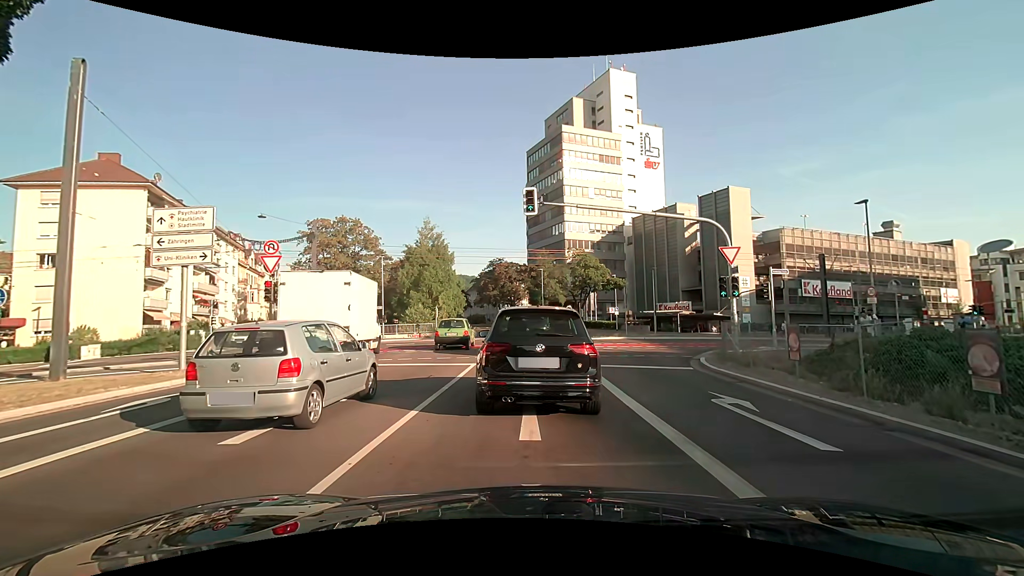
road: primary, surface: asphalt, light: Day
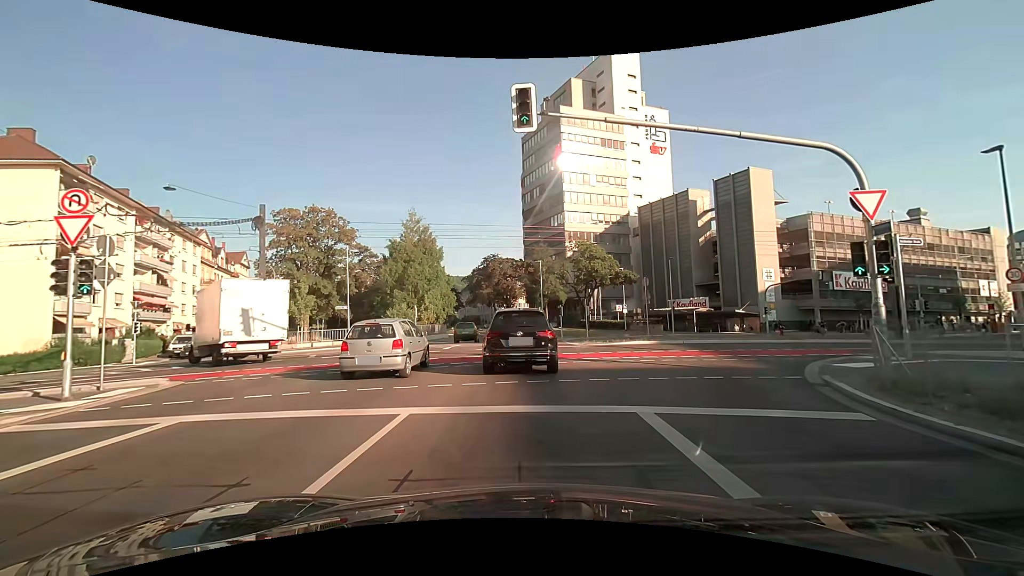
(+0.1, +8.8) m; 0°
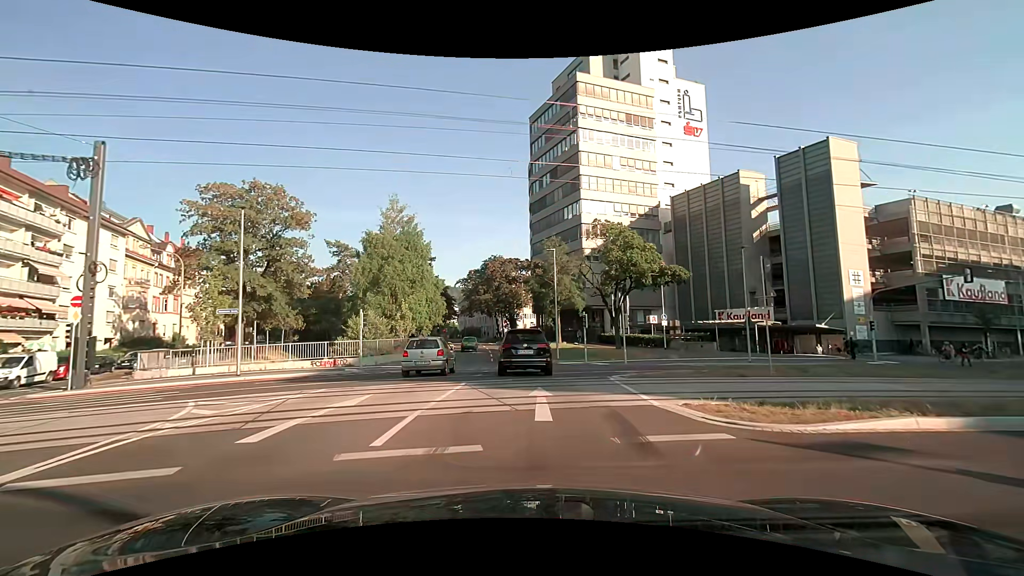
(0.0, +16.1) m; -1°
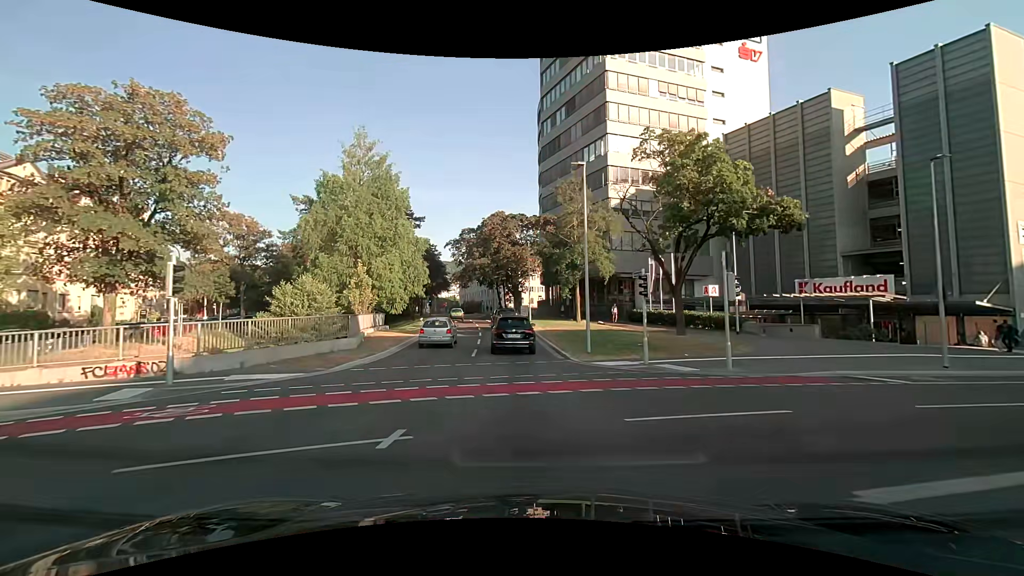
(+0.1, +15.6) m; 0°
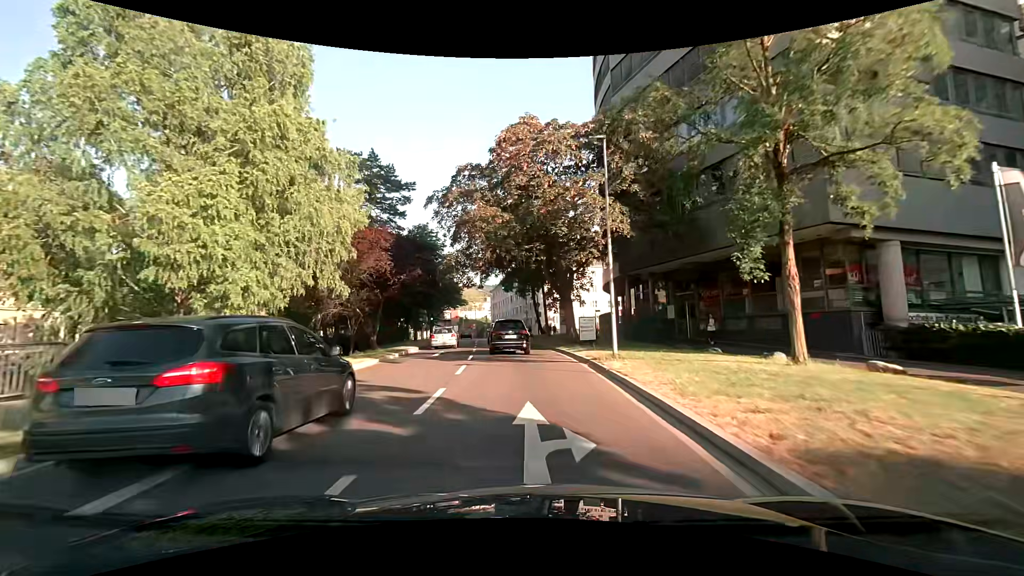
(-1.3, +30.6) m; -5°
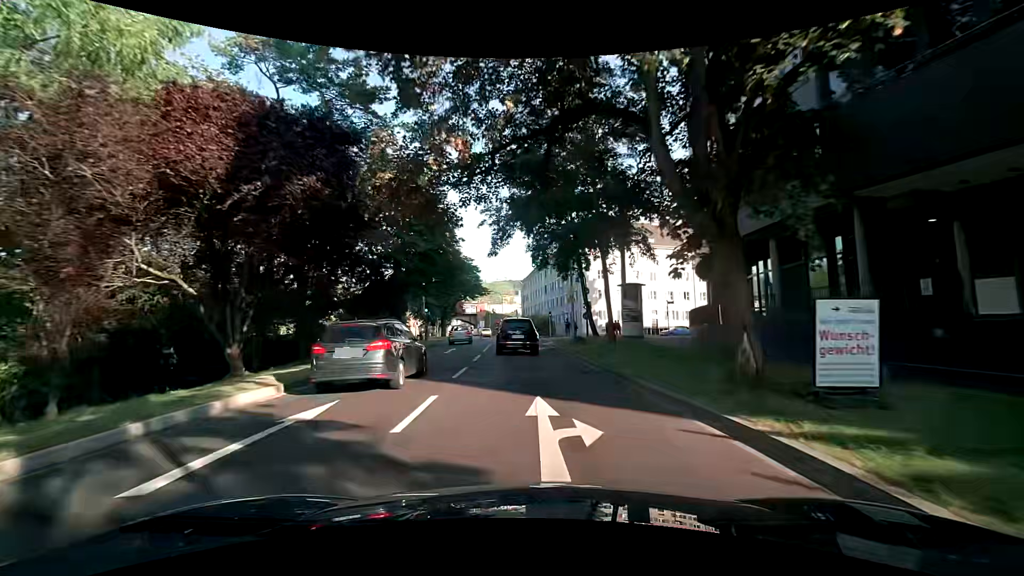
(-0.7, +19.4) m; -4°
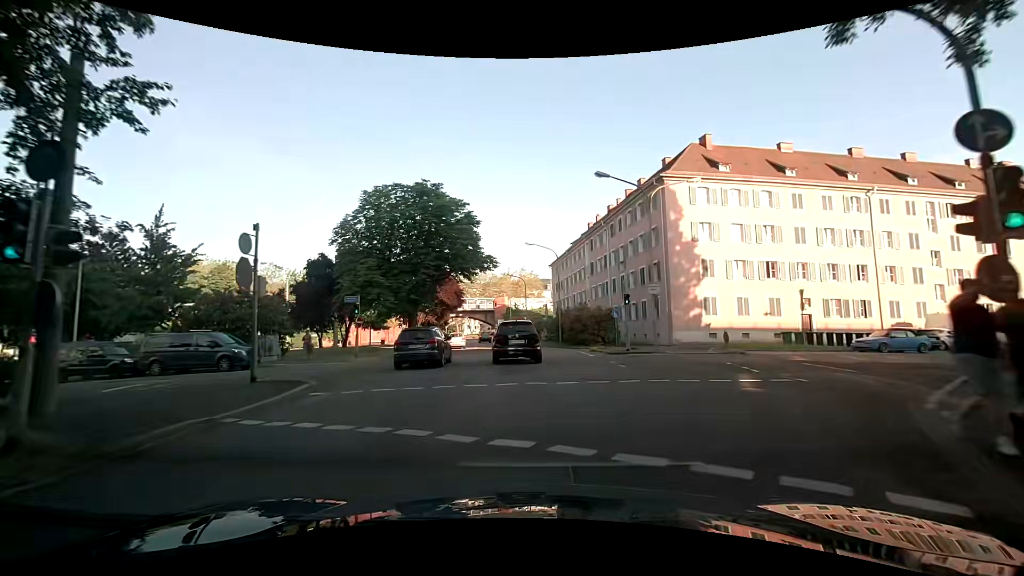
(-1.4, +31.9) m; -3°
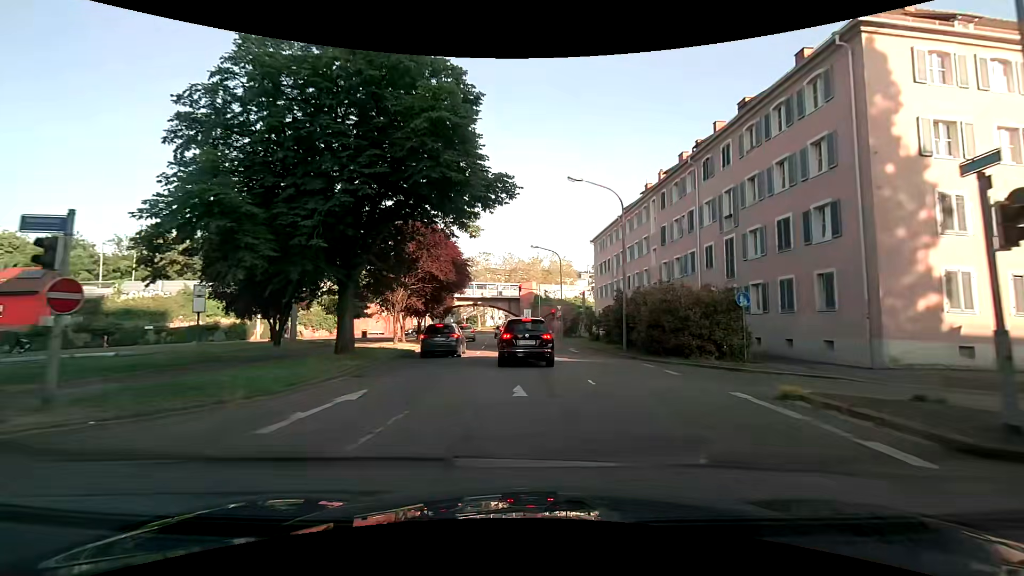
(-0.3, +18.2) m; -3°
